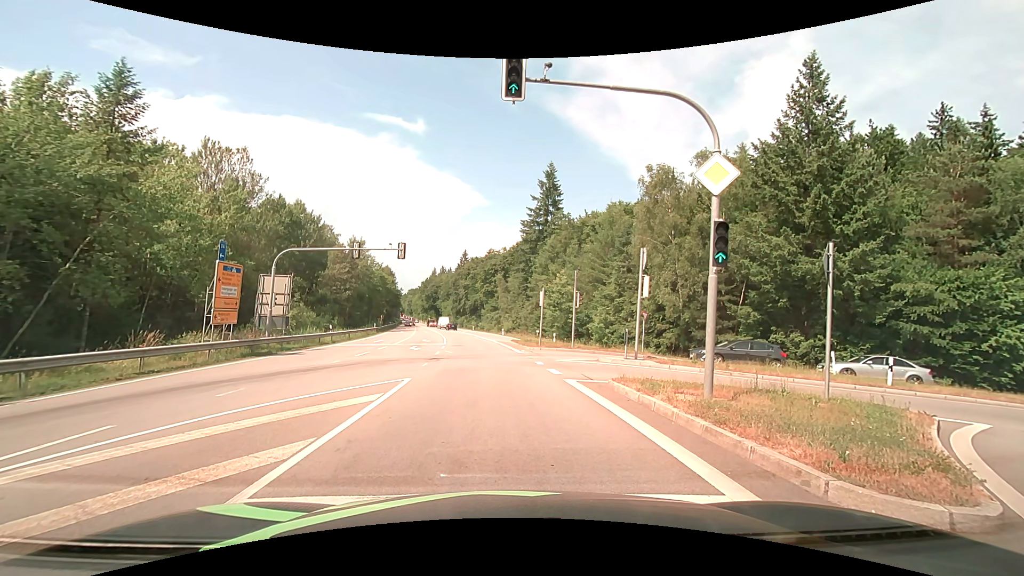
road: secondary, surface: asphalt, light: Day
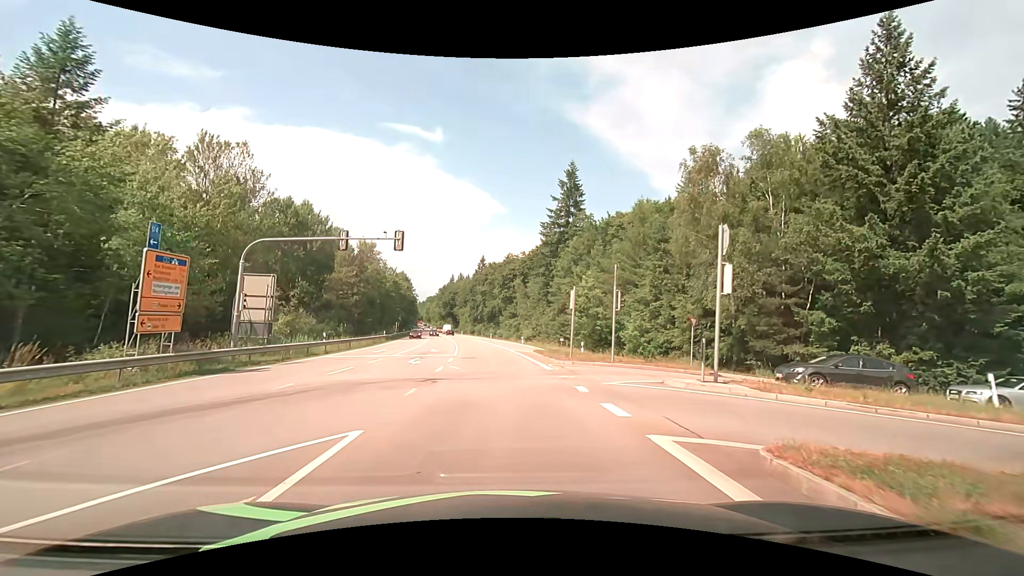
(+0.1, +6.5) m; 0°
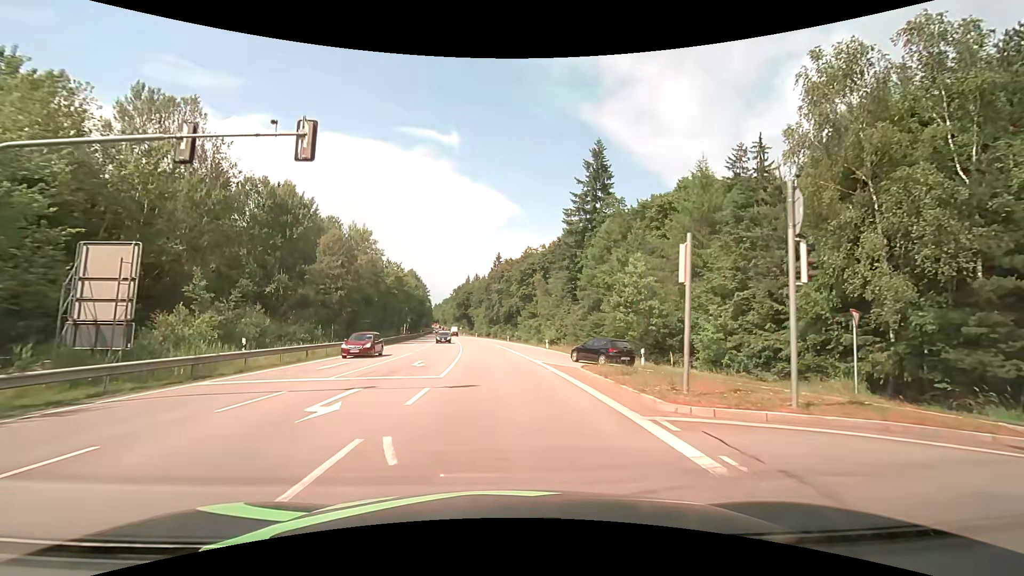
(-0.3, +13.7) m; -2°
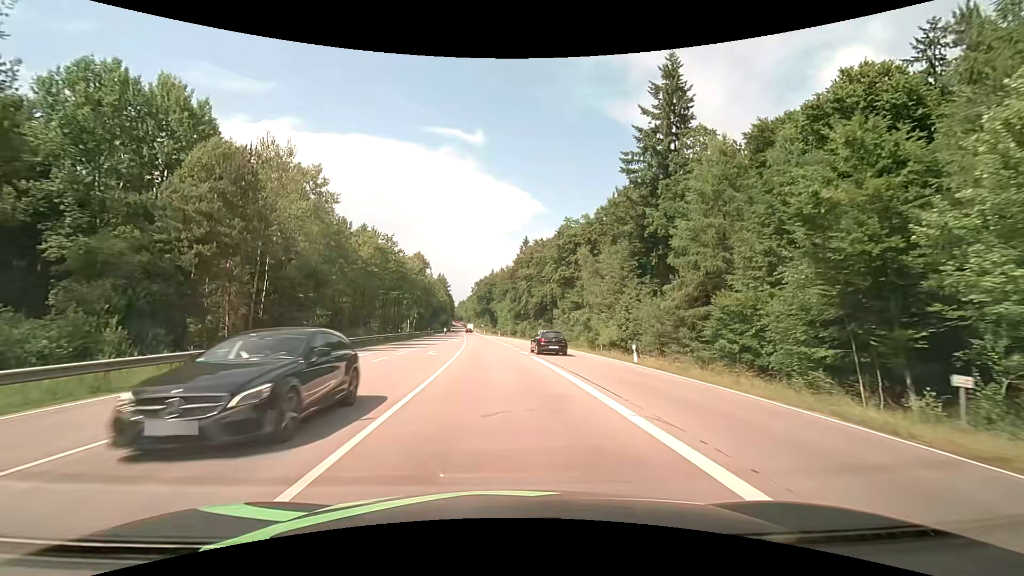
(-0.7, +29.3) m; -3°
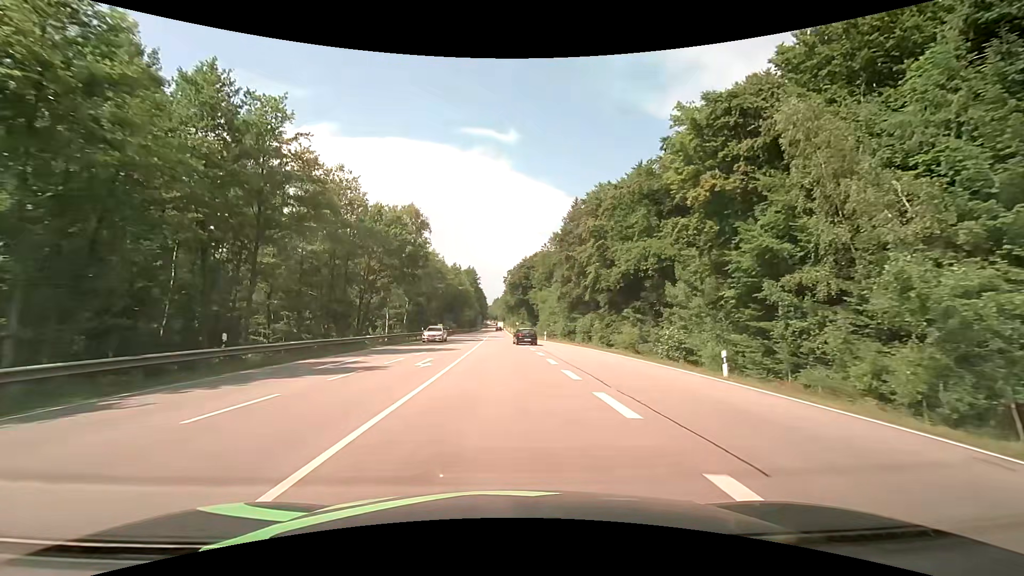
(-1.6, +44.9) m; -4°
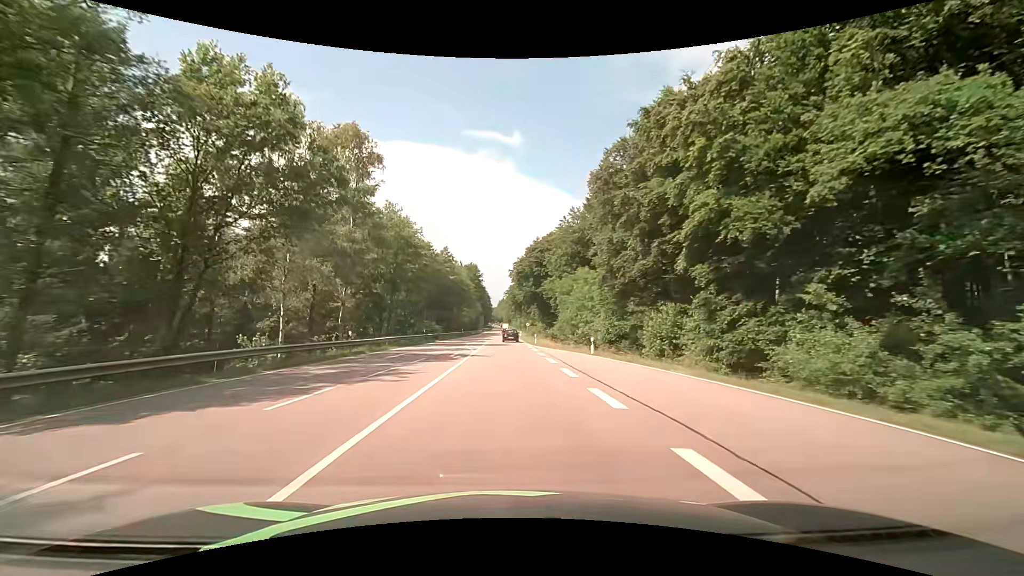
(-0.3, +29.2) m; -1°
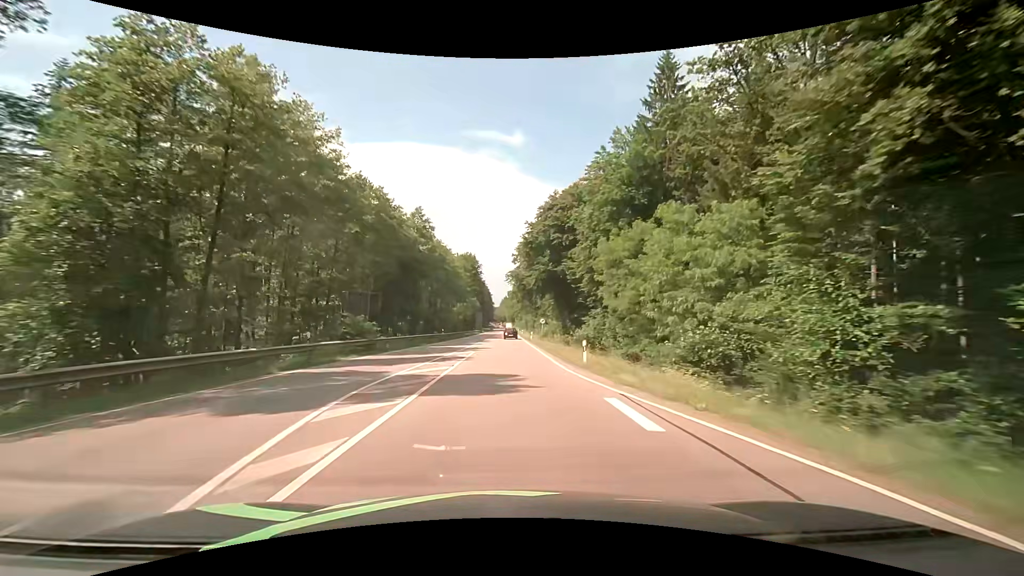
(0.0, +32.3) m; 0°
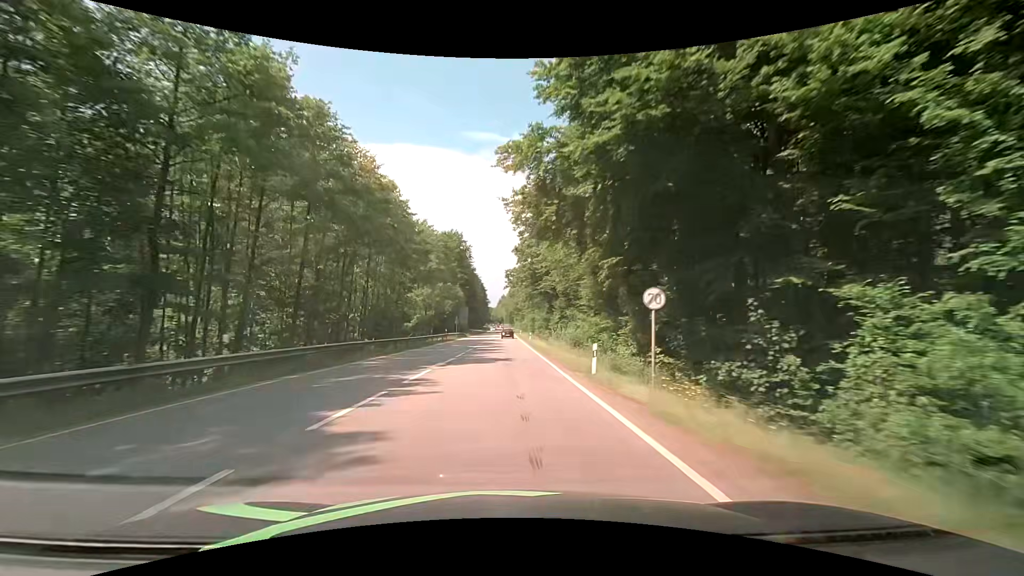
(+0.2, +47.2) m; 0°
(0, +10) (0, +20) (0, +30) (0, +40) (0, +50) (0, +60) (0, +70) (0, +80) (0, +90) (0, +100) m
